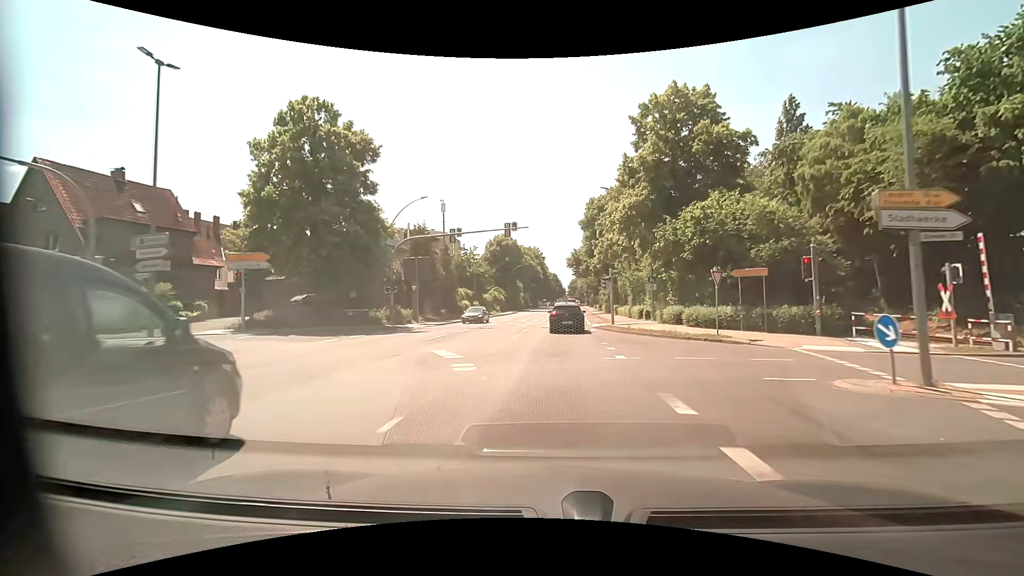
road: primary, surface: asphalt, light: Day
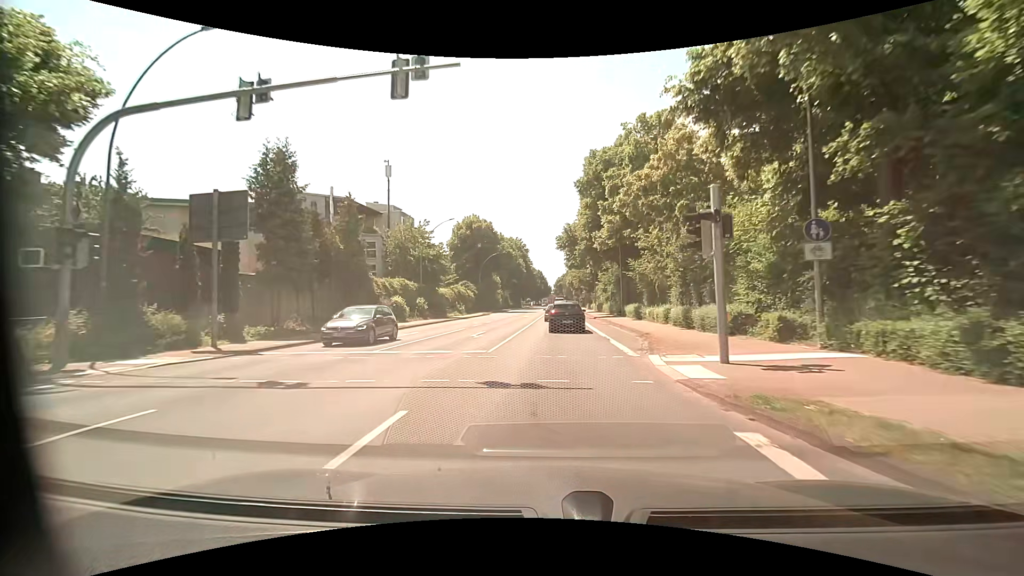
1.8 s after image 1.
(+0.4, +23.6) m; +1°
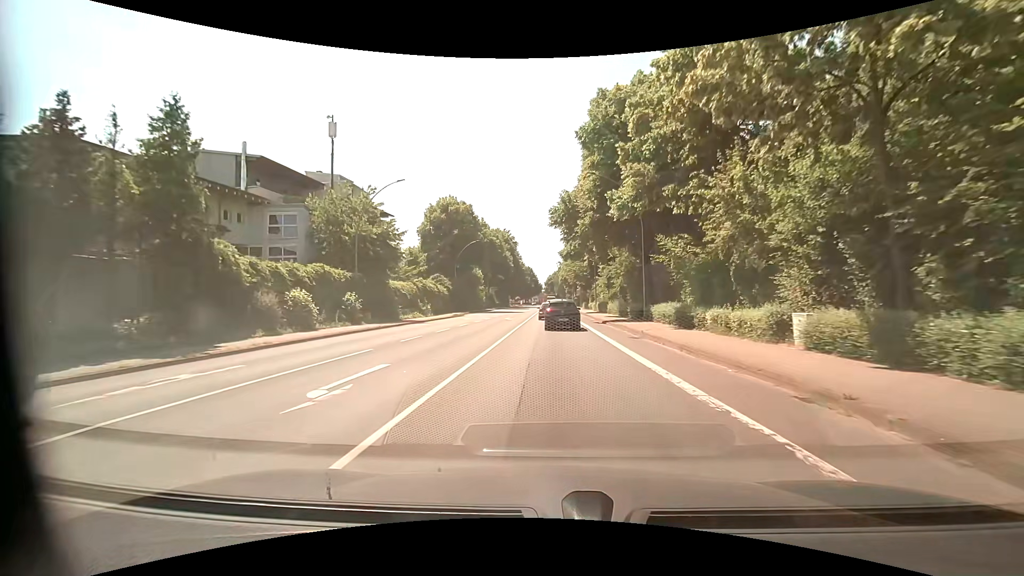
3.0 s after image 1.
(+0.2, +14.7) m; +1°
(0, +10) (0, +20) (0, +30) (+1, +40) (+1, +50) (+1, +60) (+1, +70) (+1, +80) (+1, +90) (+2, +100) m
